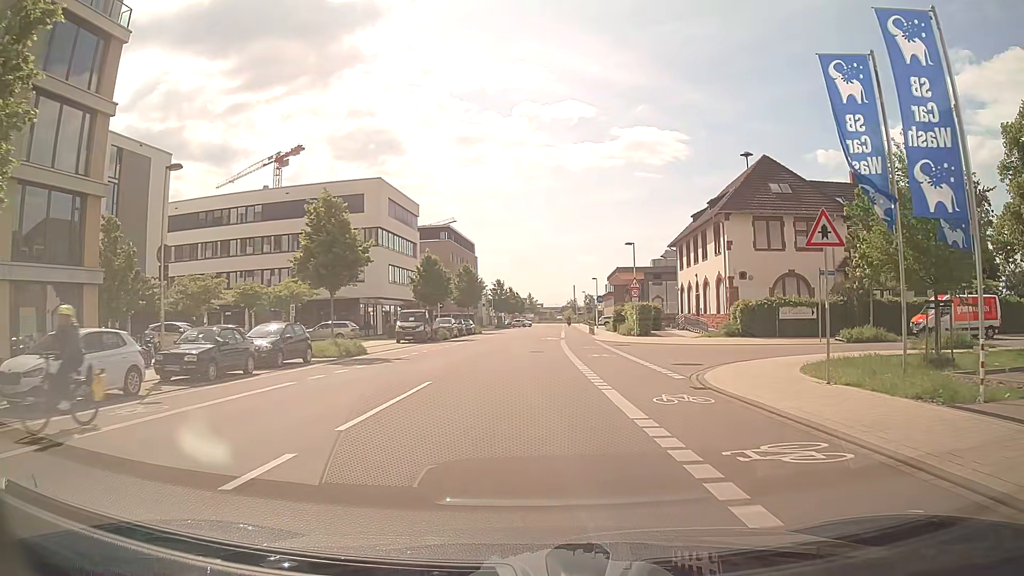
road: residential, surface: asphalt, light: Day
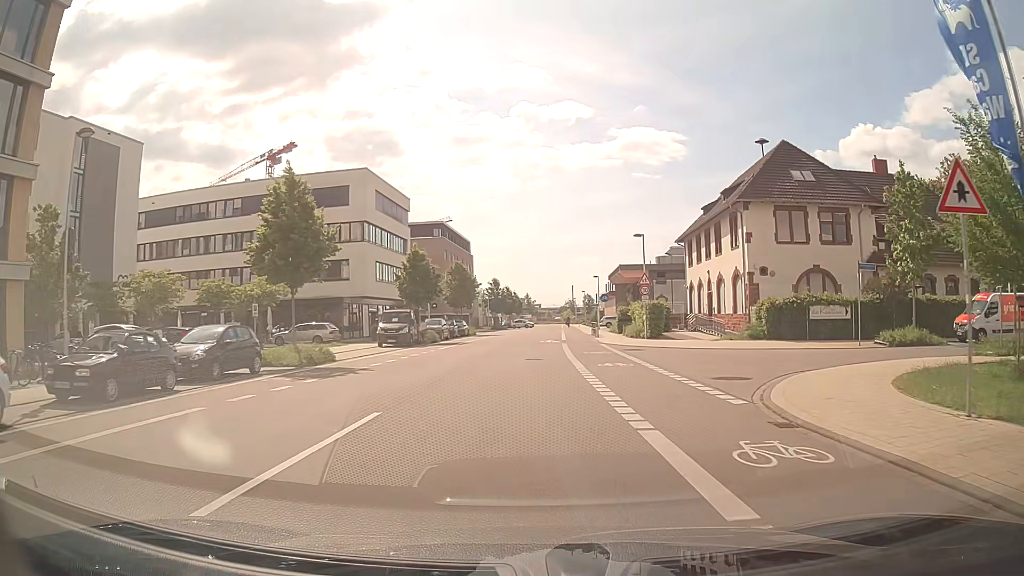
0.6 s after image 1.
(0.0, +4.7) m; 0°
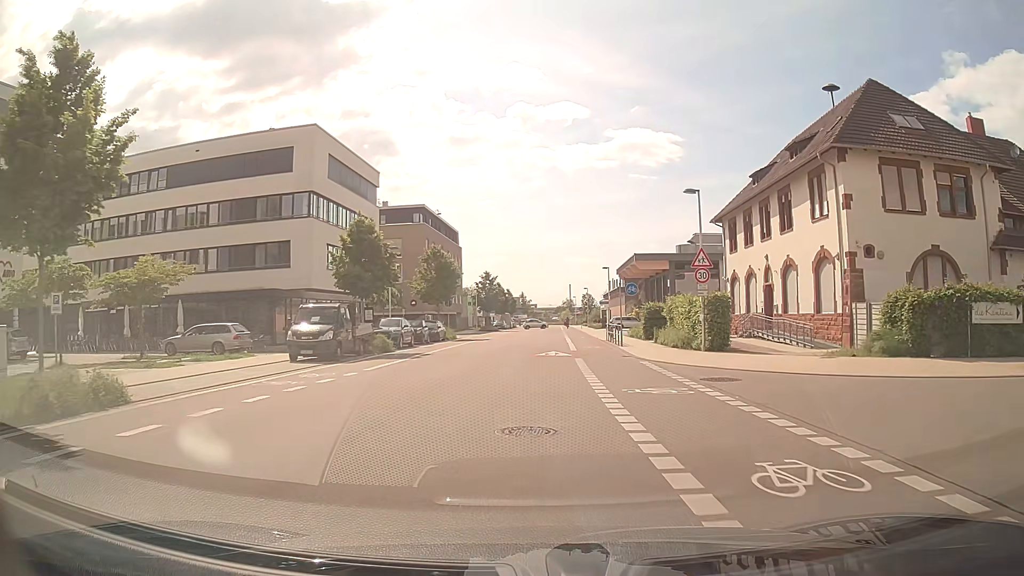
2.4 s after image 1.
(+0.1, +14.3) m; +1°
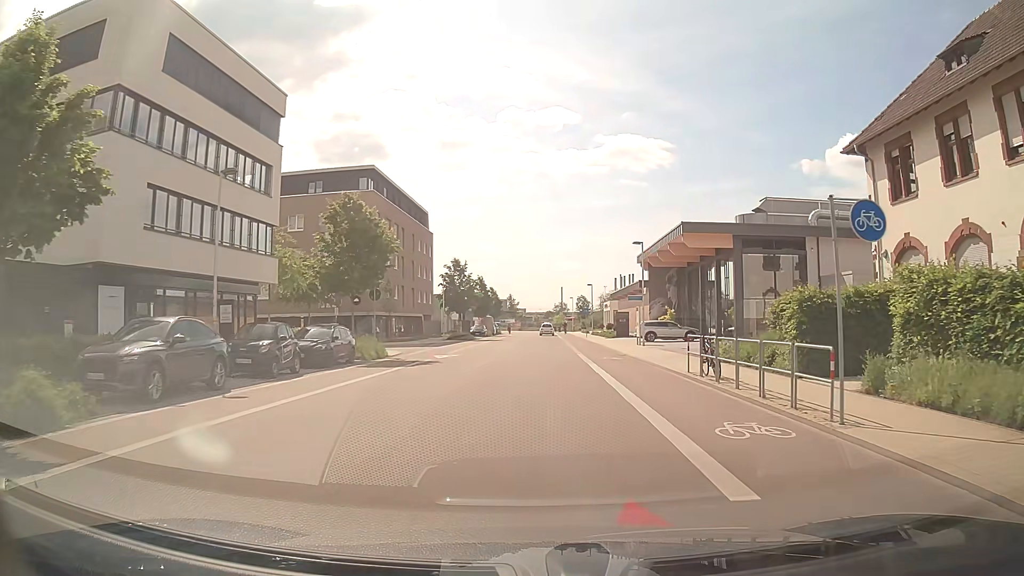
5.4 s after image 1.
(-0.1, +23.9) m; +1°
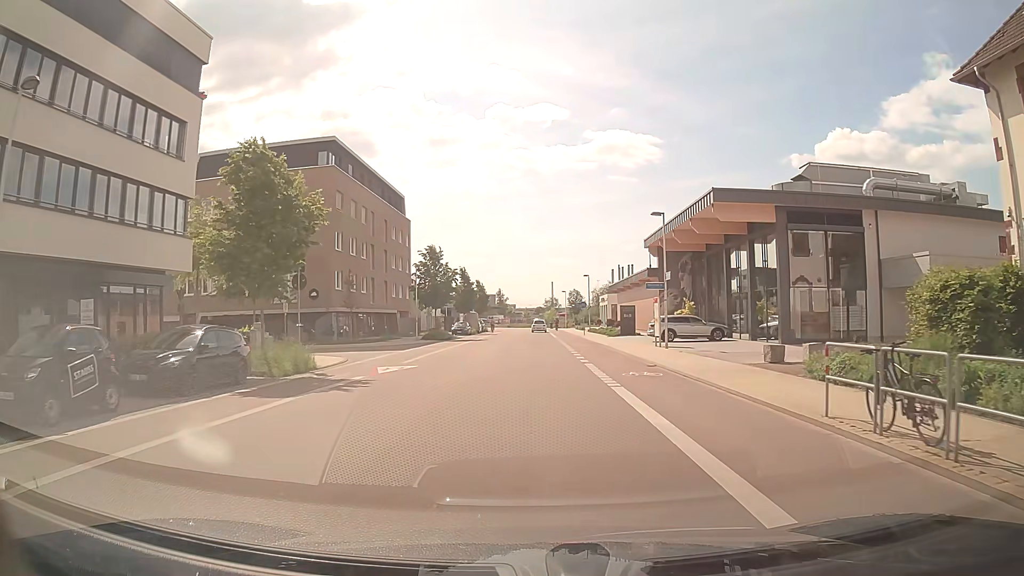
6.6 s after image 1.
(+0.1, +9.5) m; +1°
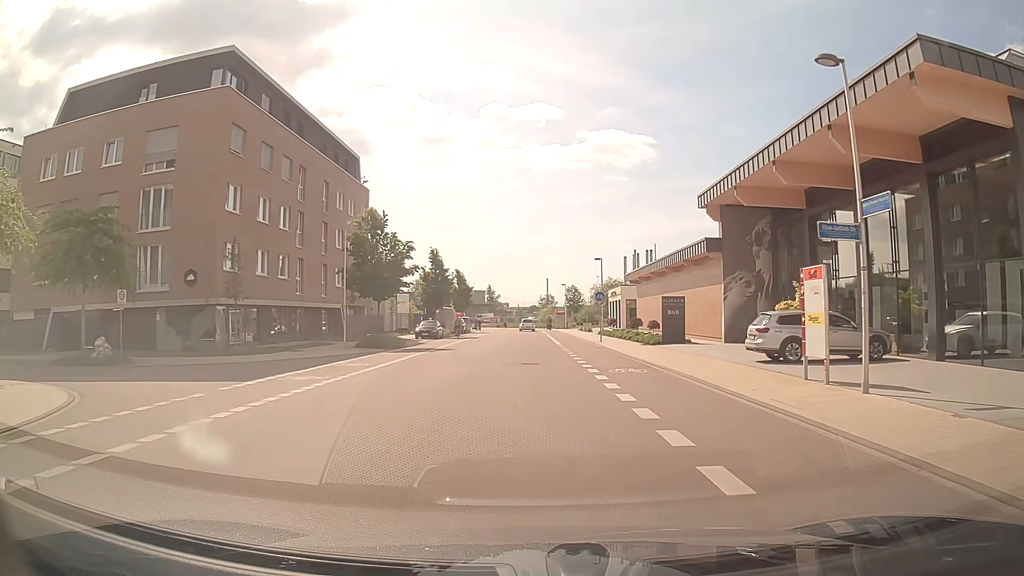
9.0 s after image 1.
(+0.1, +19.2) m; 0°
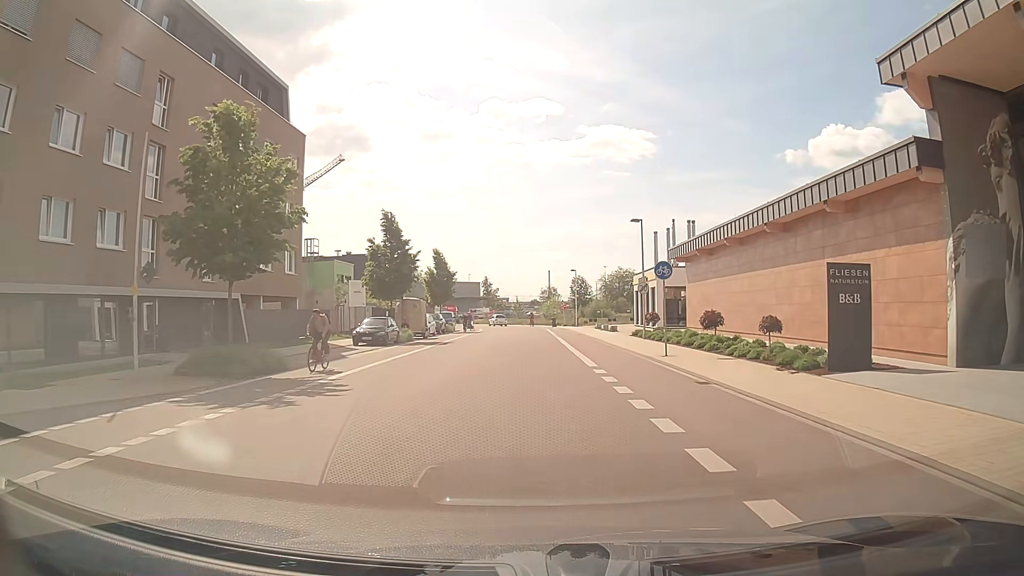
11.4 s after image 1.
(0.0, +19.4) m; 0°
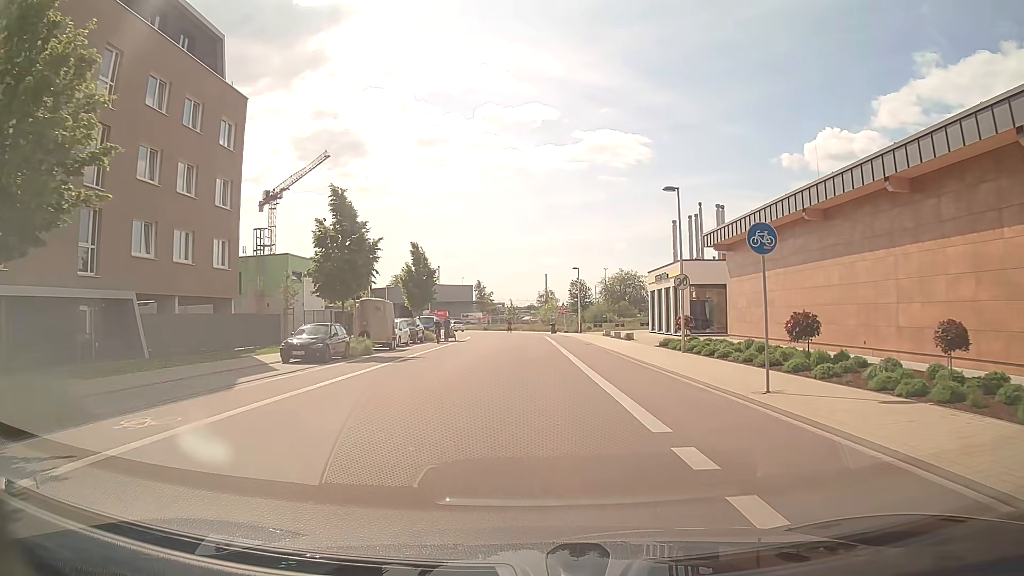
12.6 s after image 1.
(0.0, +9.8) m; 0°
(0, +10) (0, +20) (0, +30) (0, +40) (0, +50) (-1, +60) (-3, +70) (-6, +79) (-10, +89) (-15, +97) m
